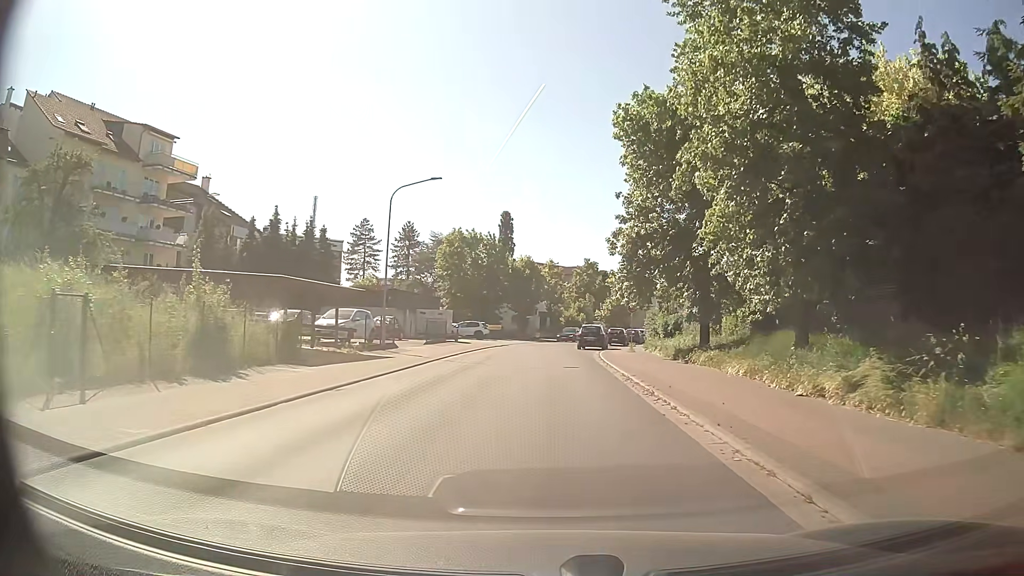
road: tertiary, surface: asphalt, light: Day
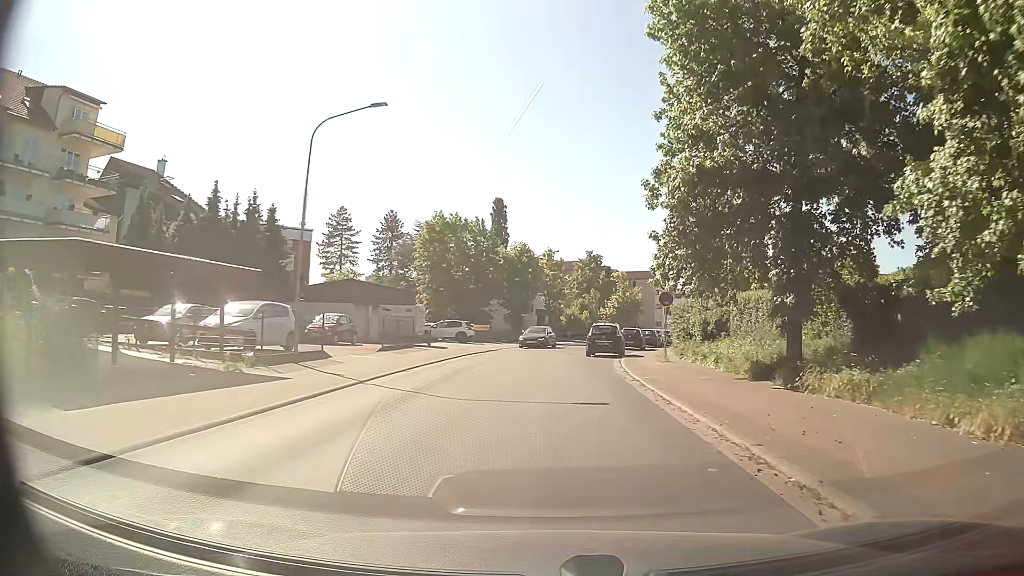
(-0.1, +10.9) m; -1°
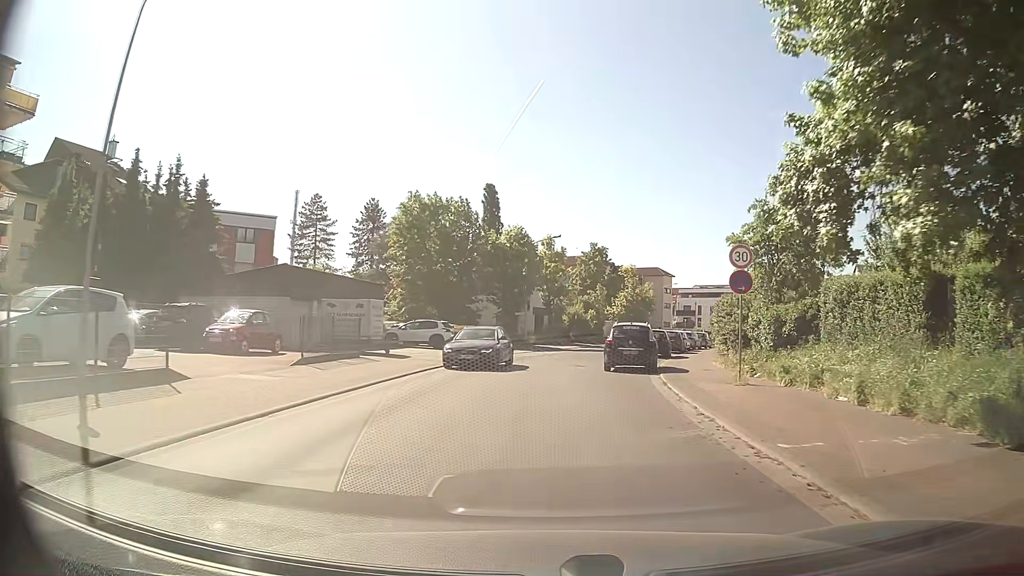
(0.0, +10.3) m; 0°
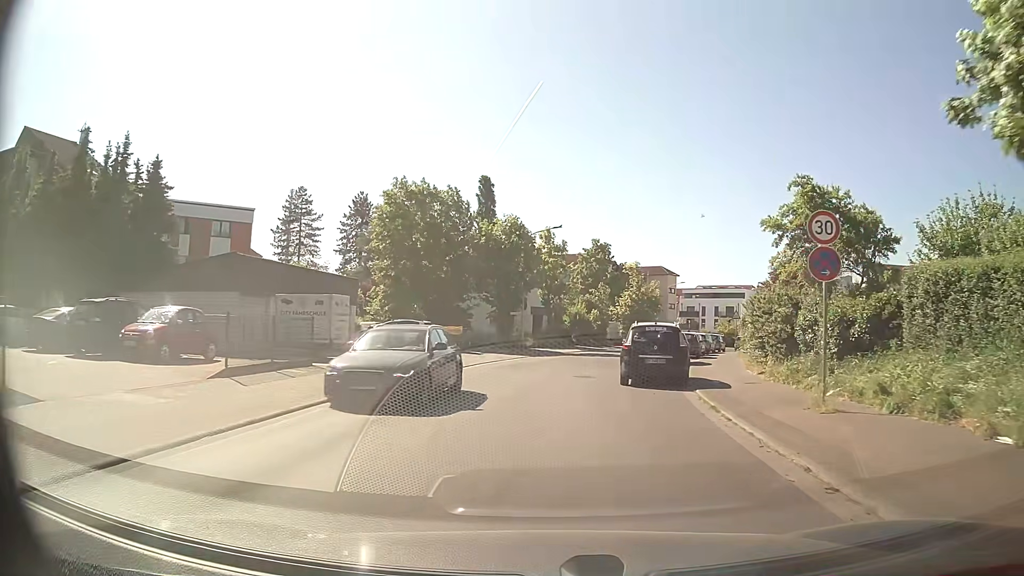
(0.0, +5.2) m; 0°
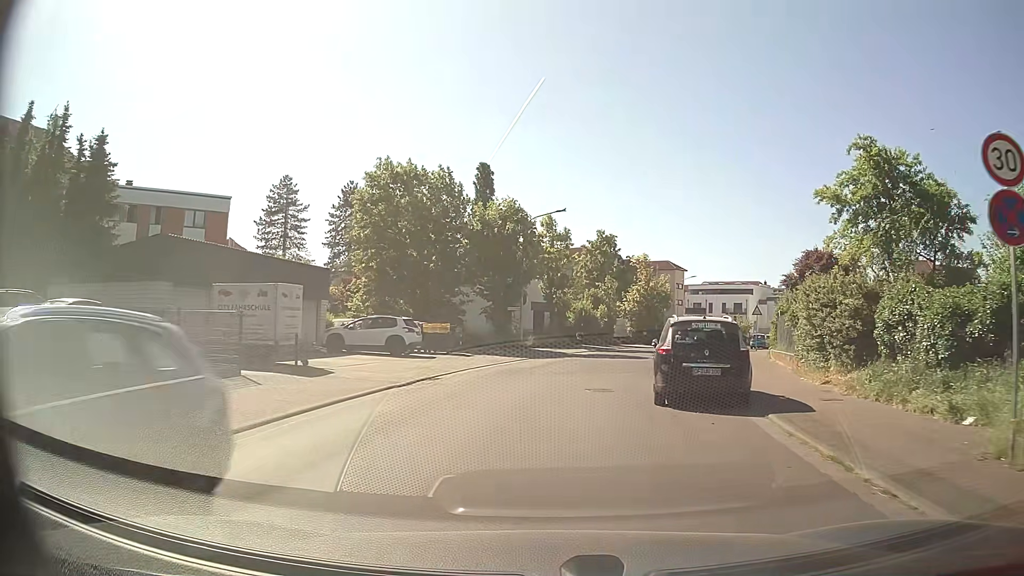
(0.0, +5.2) m; 0°
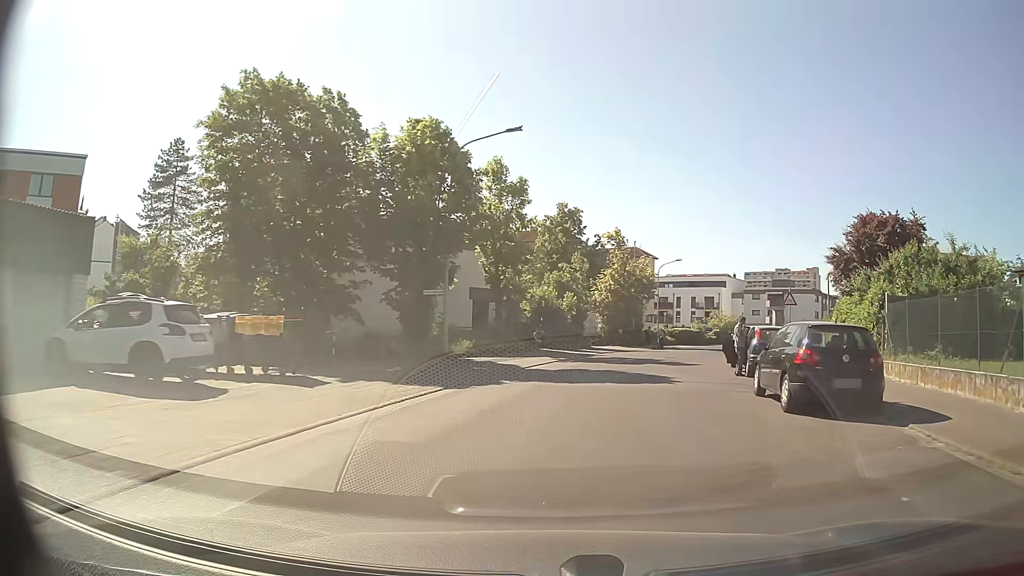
(+0.3, +15.3) m; +4°
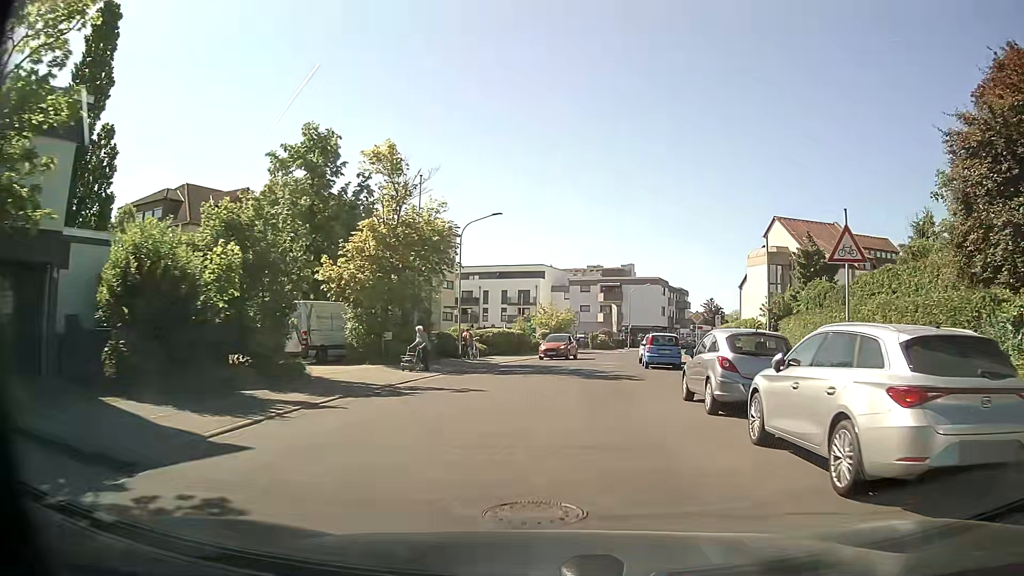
(+3.8, +24.4) m; +17°
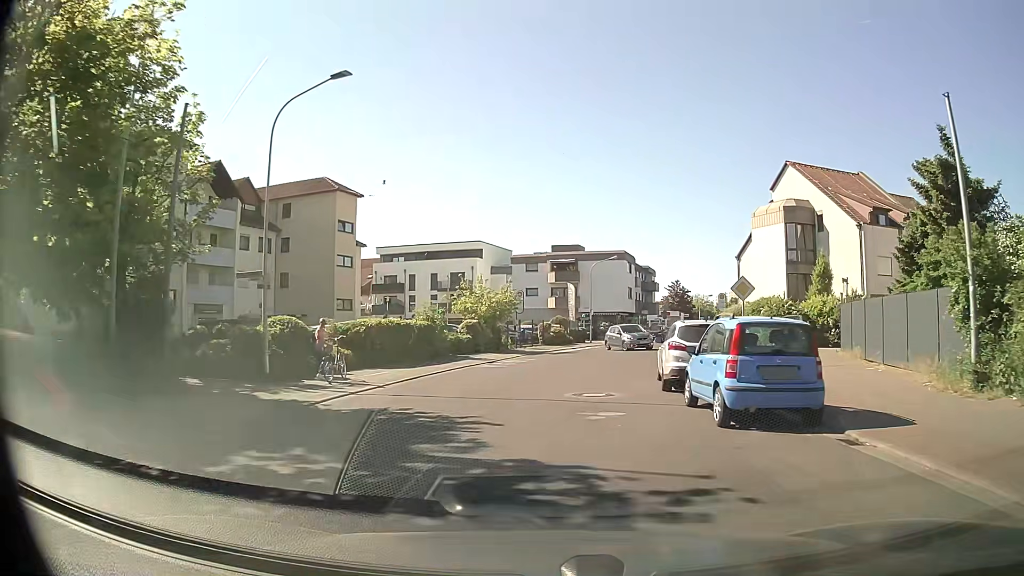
(+1.0, +19.6) m; +4°
